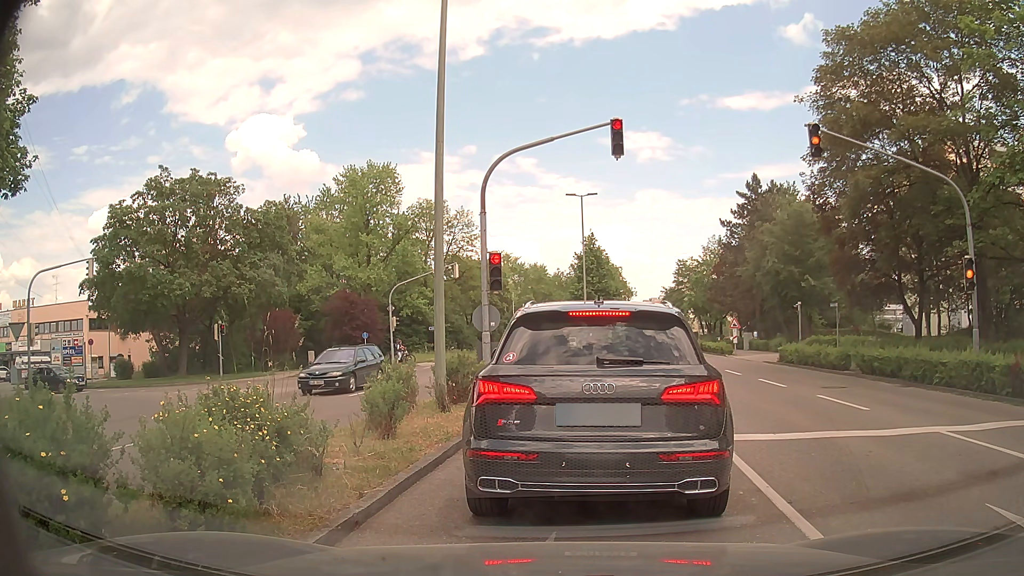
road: tertiary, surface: asphalt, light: Day
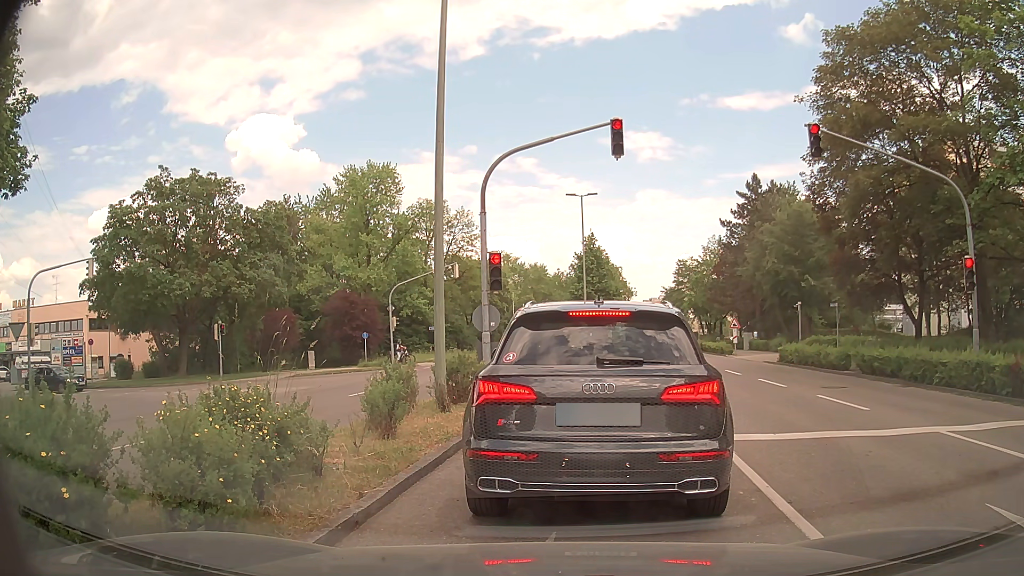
(0.0, 0.0) m; 0°
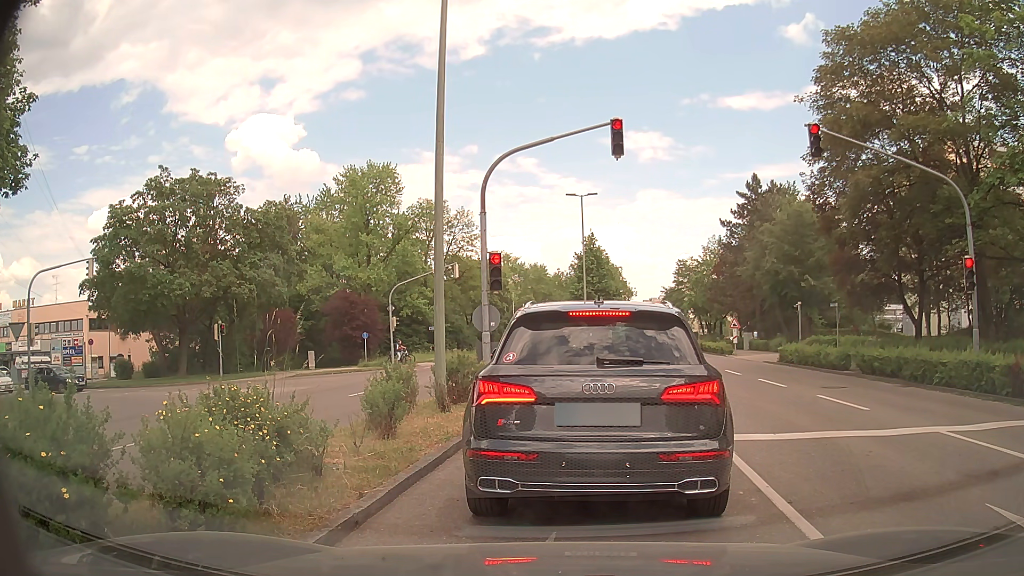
(0.0, 0.0) m; 0°
(+1, +10) (+2, +20) (-2, +29) (-11, +33) (-21, +34) (-31, +35) (-40, +37) (-50, +38) (-60, +39) (-70, +40) m
